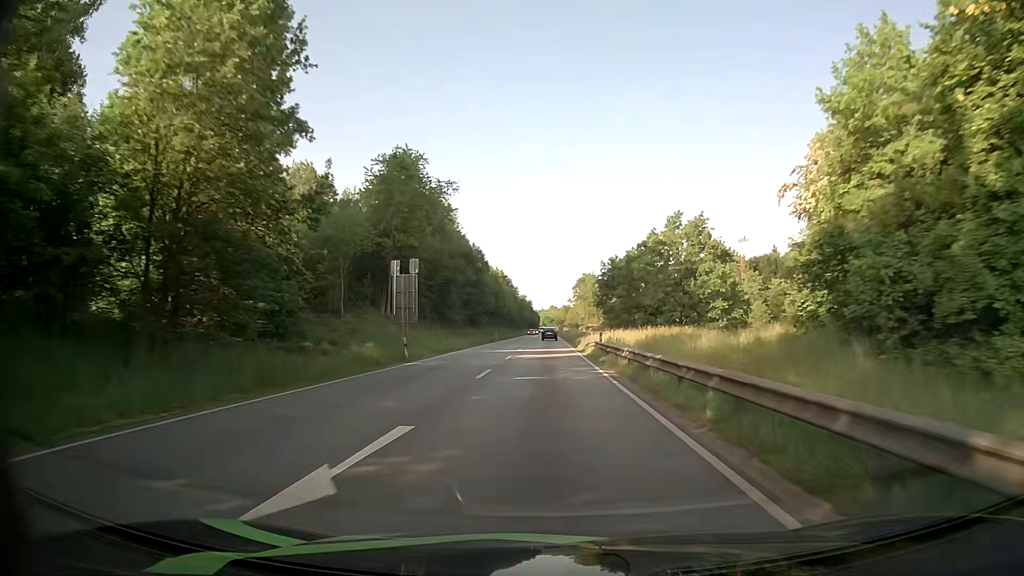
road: primary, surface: asphalt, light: Day
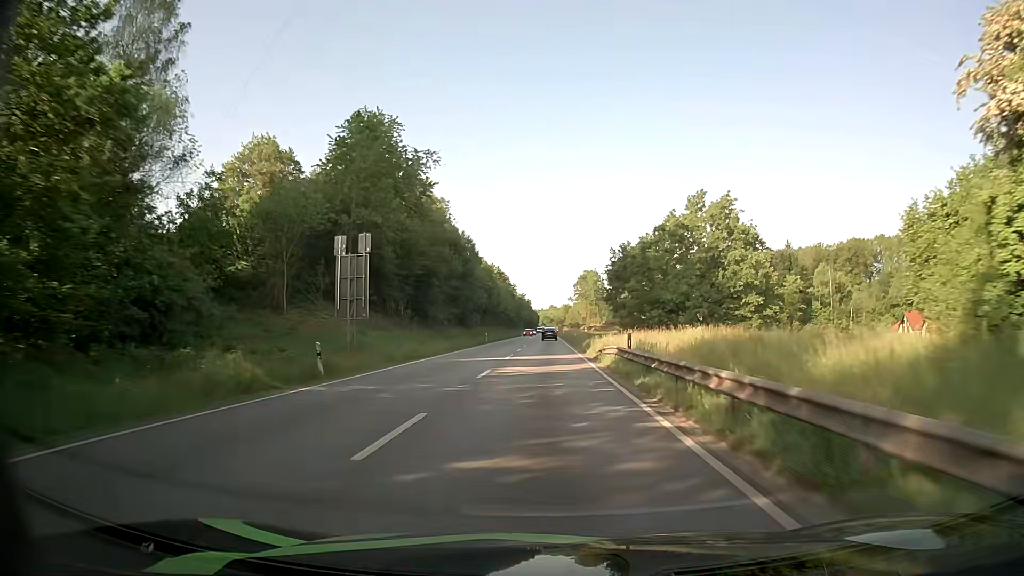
(0.0, +12.0) m; 0°
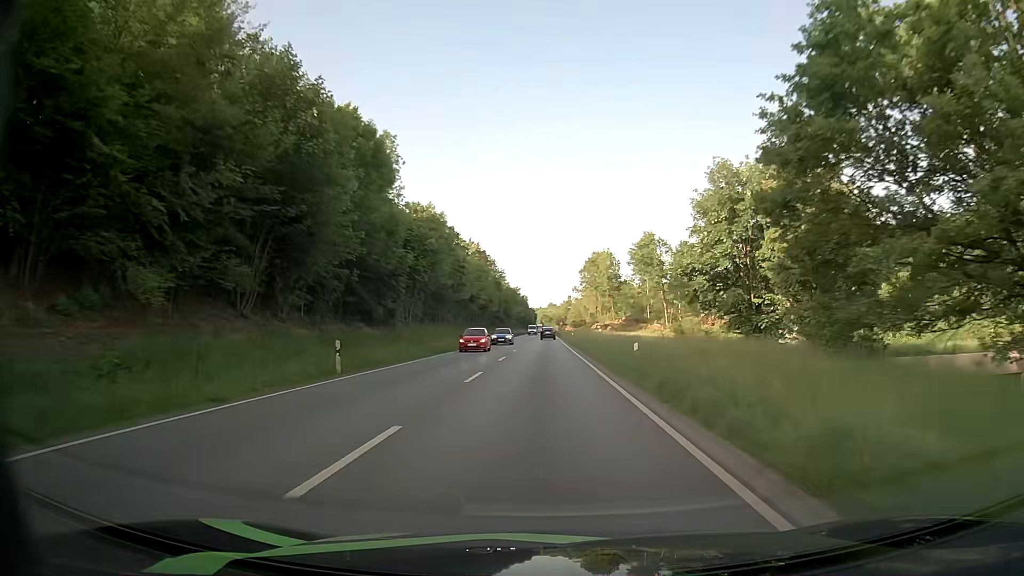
(0.0, +49.8) m; 0°
